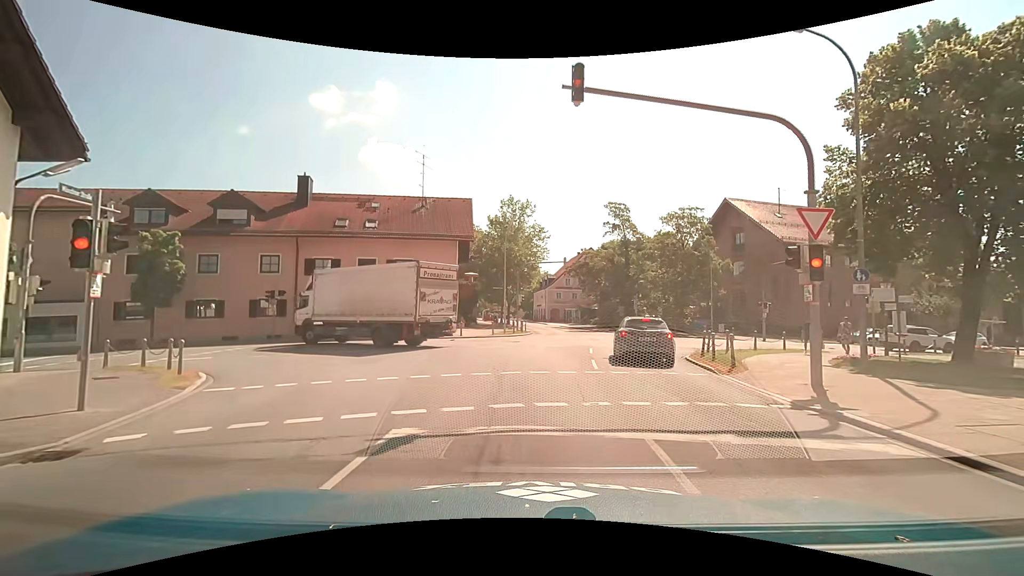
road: tertiary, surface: asphalt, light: Day
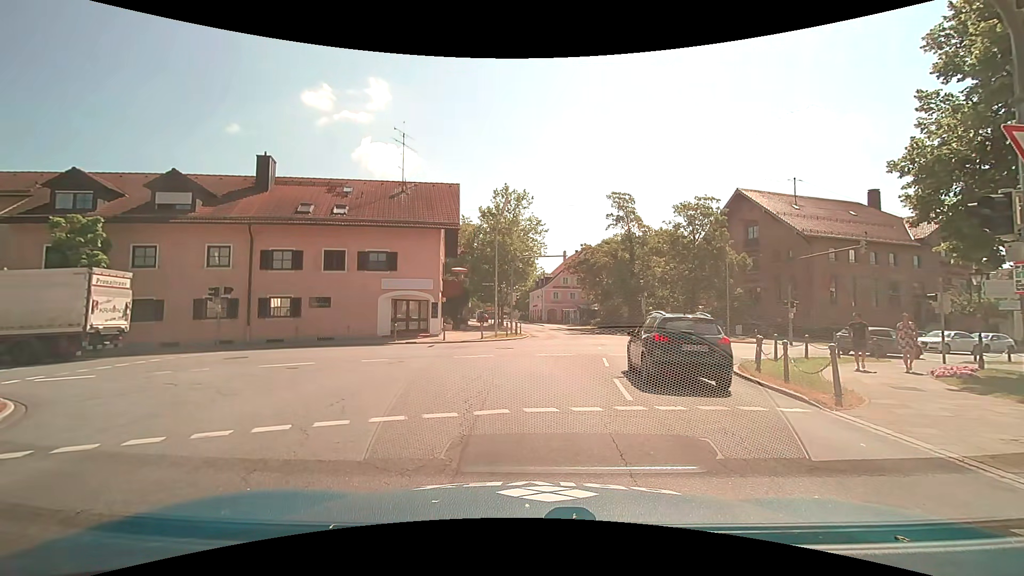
(-0.1, +4.7) m; +2°
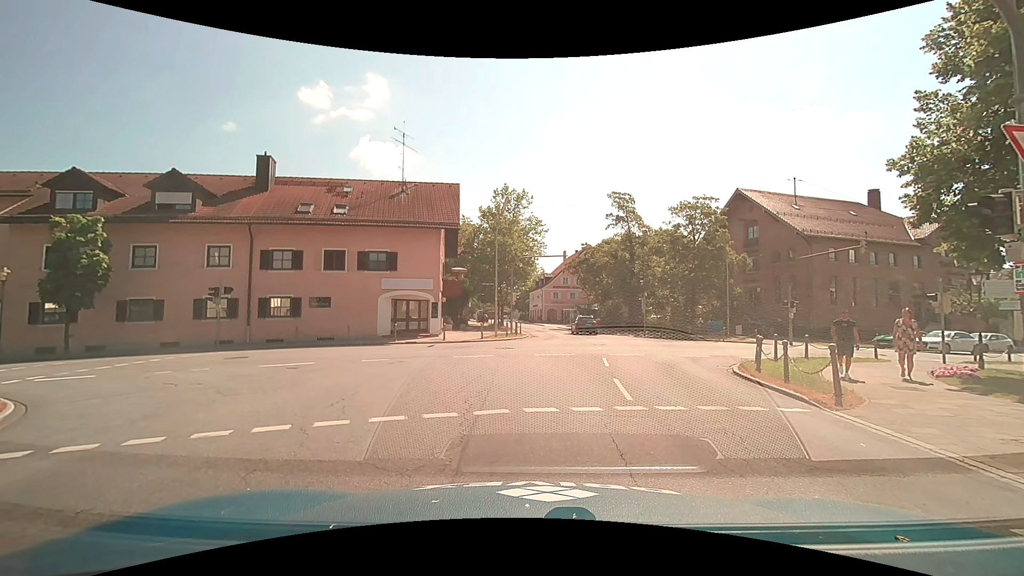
(0.0, 0.0) m; 0°
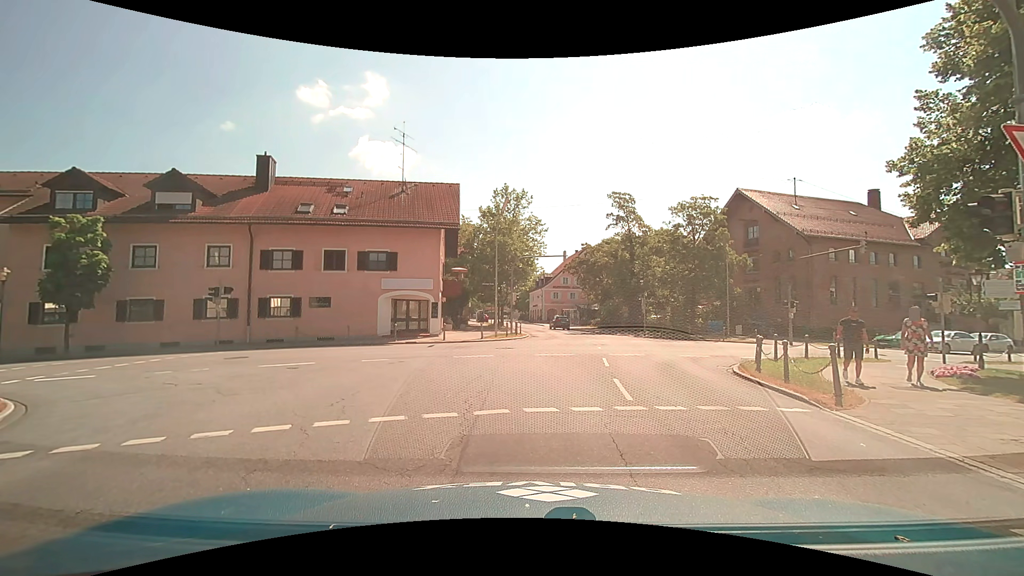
(0.0, 0.0) m; 0°
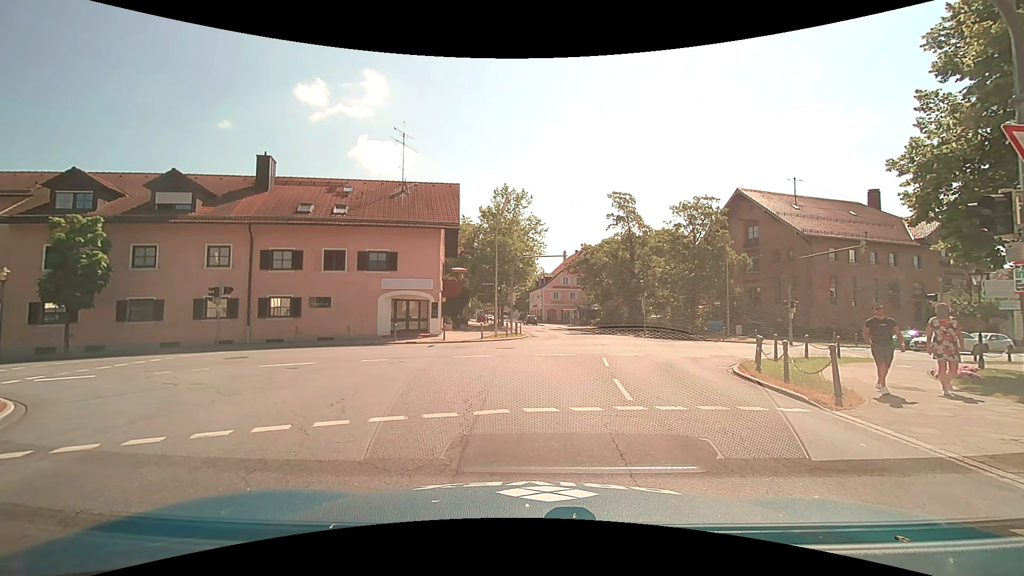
(0.0, 0.0) m; 0°
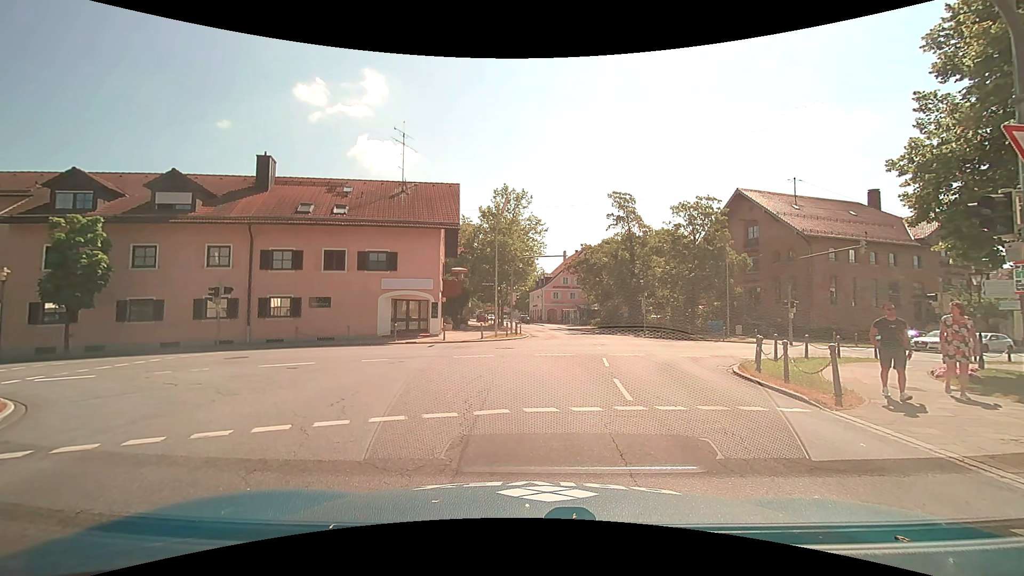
(0.0, 0.0) m; 0°
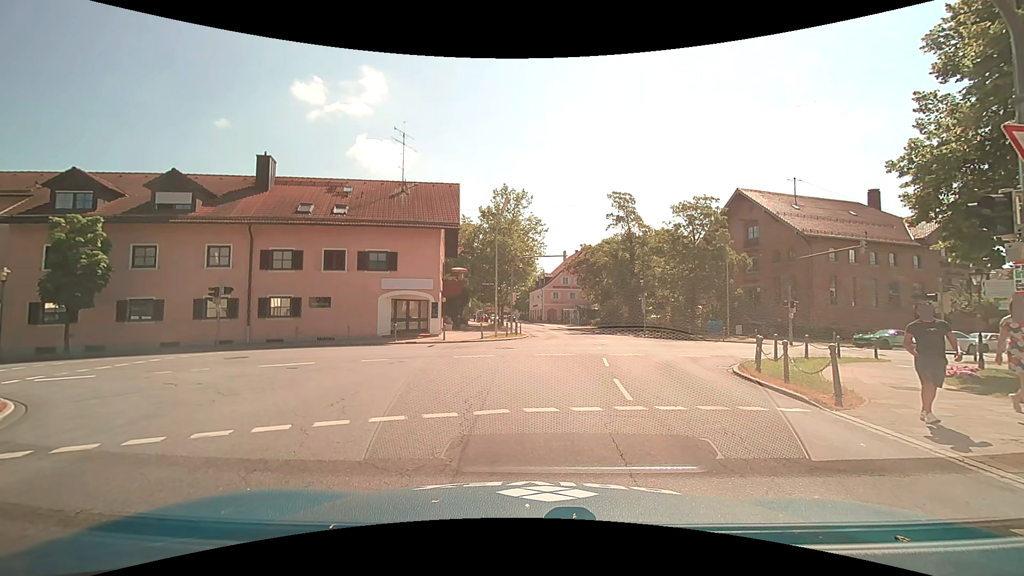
(0.0, 0.0) m; 0°
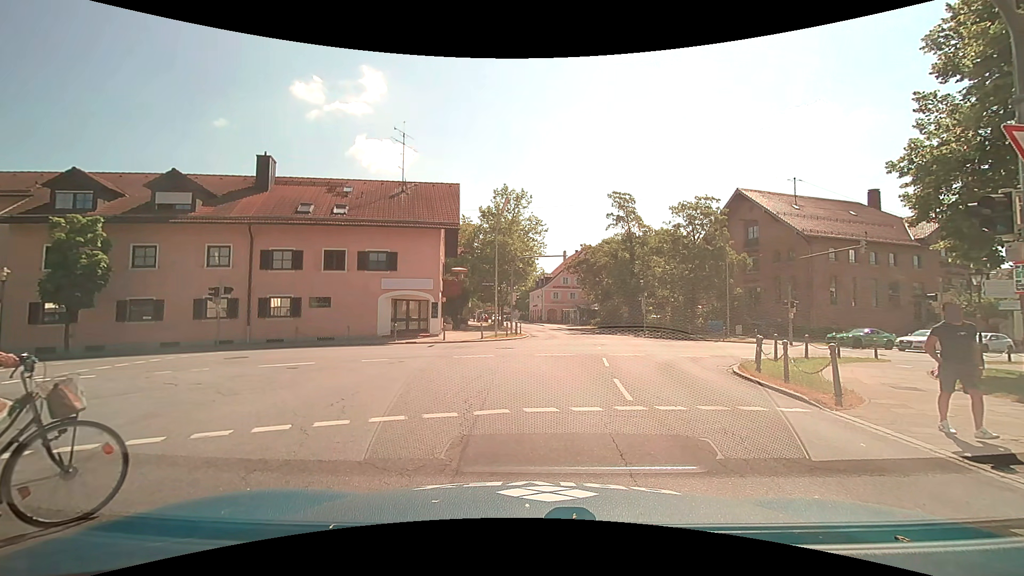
(0.0, 0.0) m; 0°
